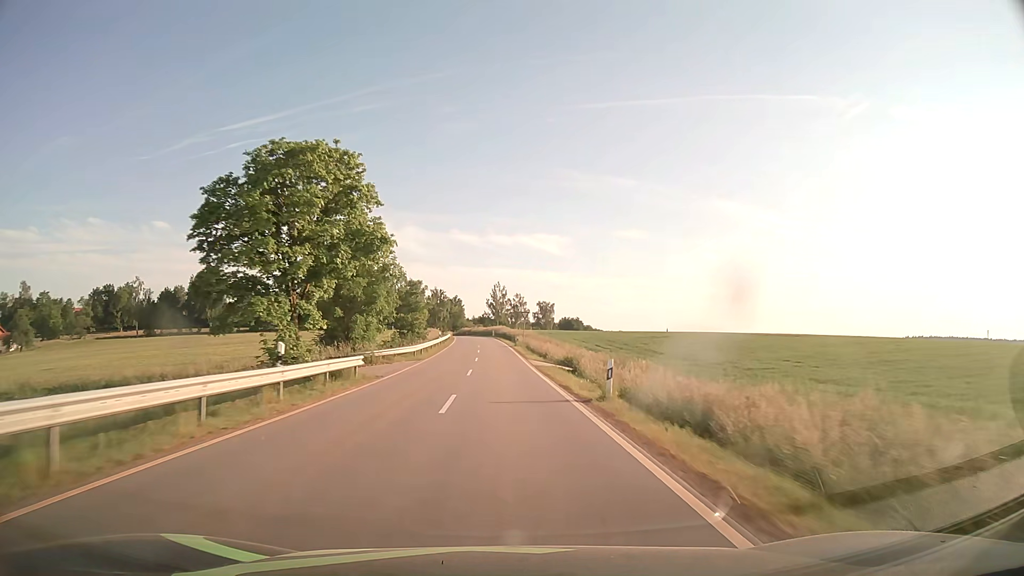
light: Day
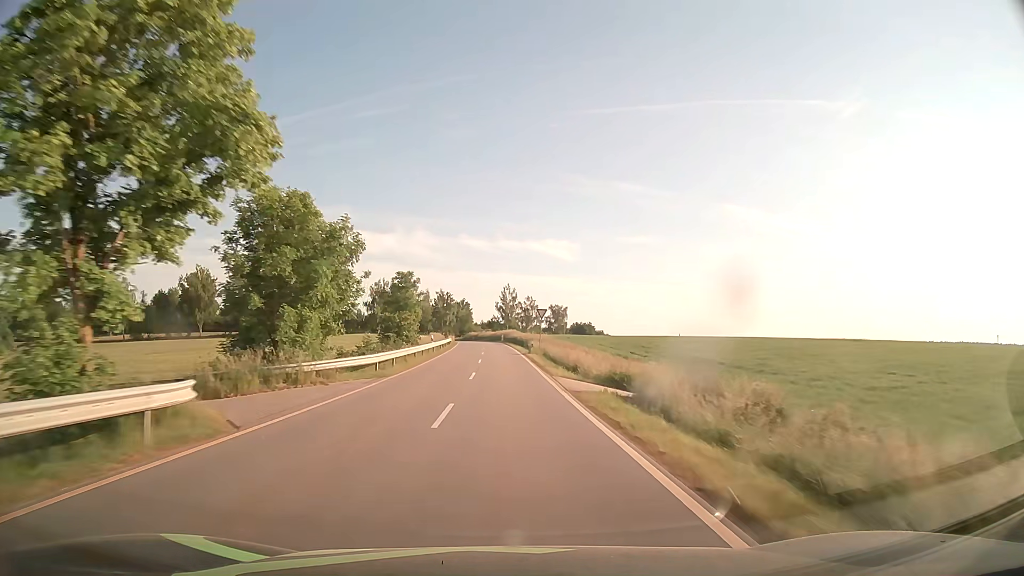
(-0.1, +14.0) m; -1°
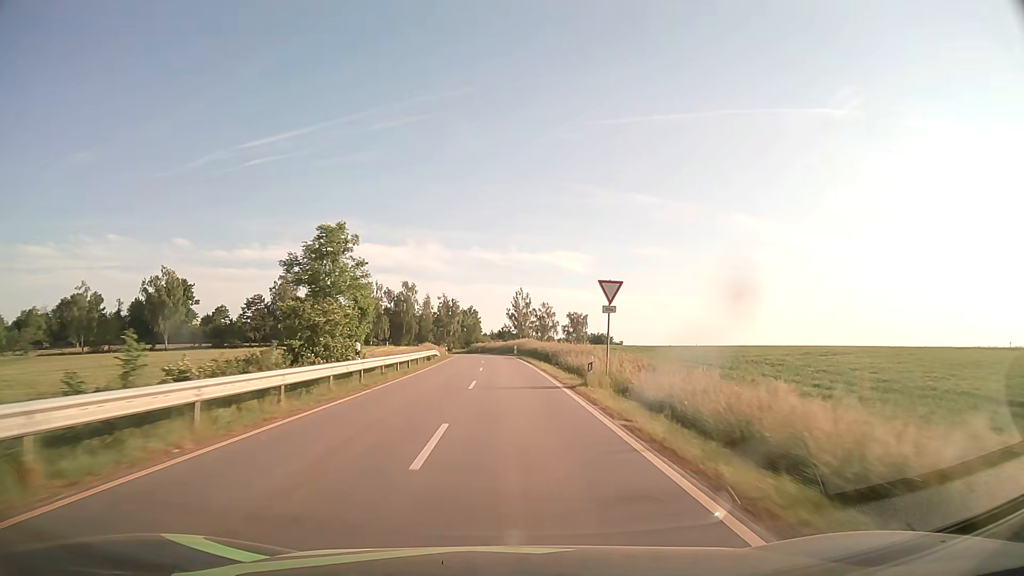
(-0.3, +27.8) m; -1°
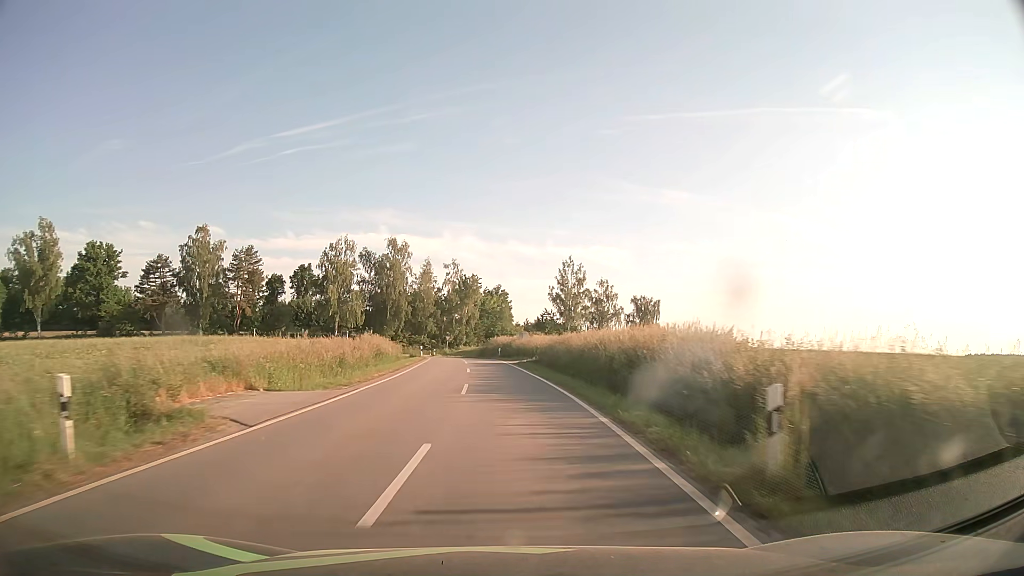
(-1.0, +62.5) m; -3°
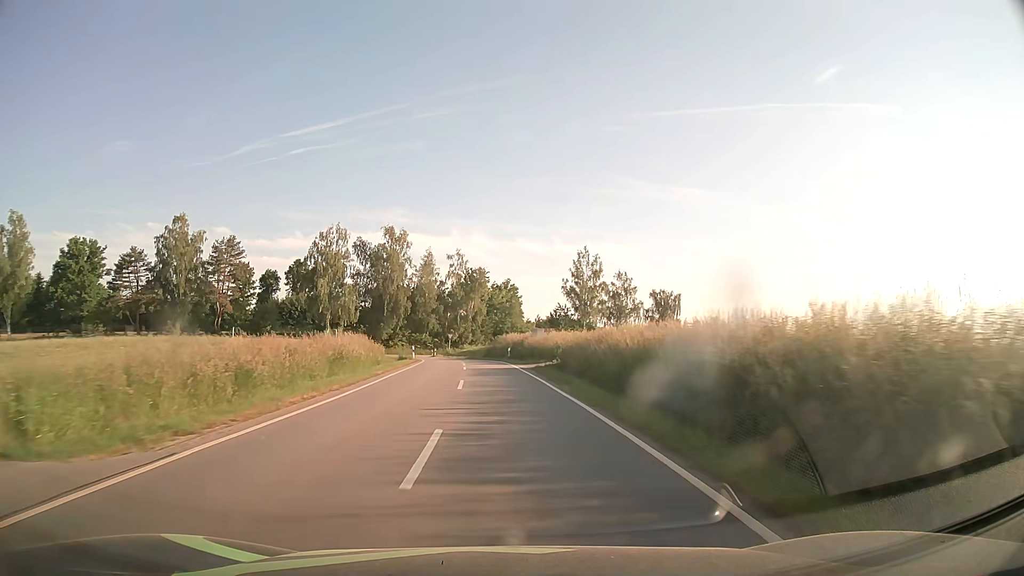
(-0.1, +10.9) m; -1°
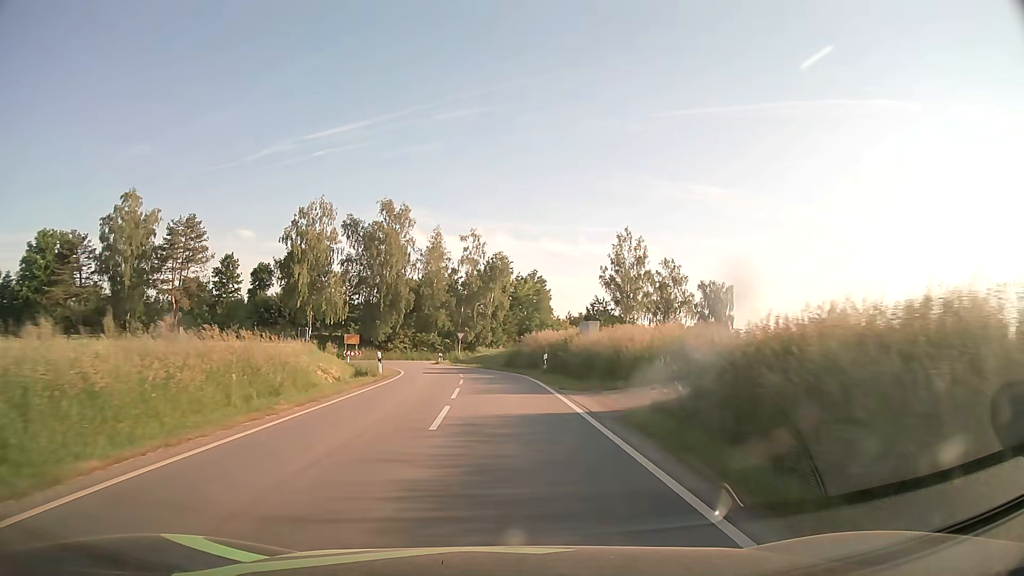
(-0.3, +20.2) m; -2°
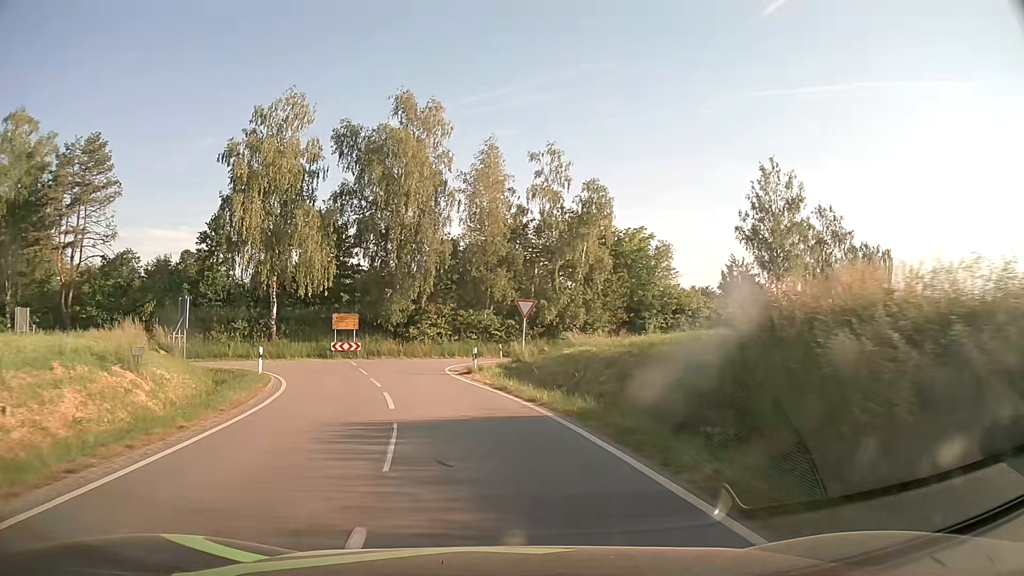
(-1.3, +33.0) m; -6°
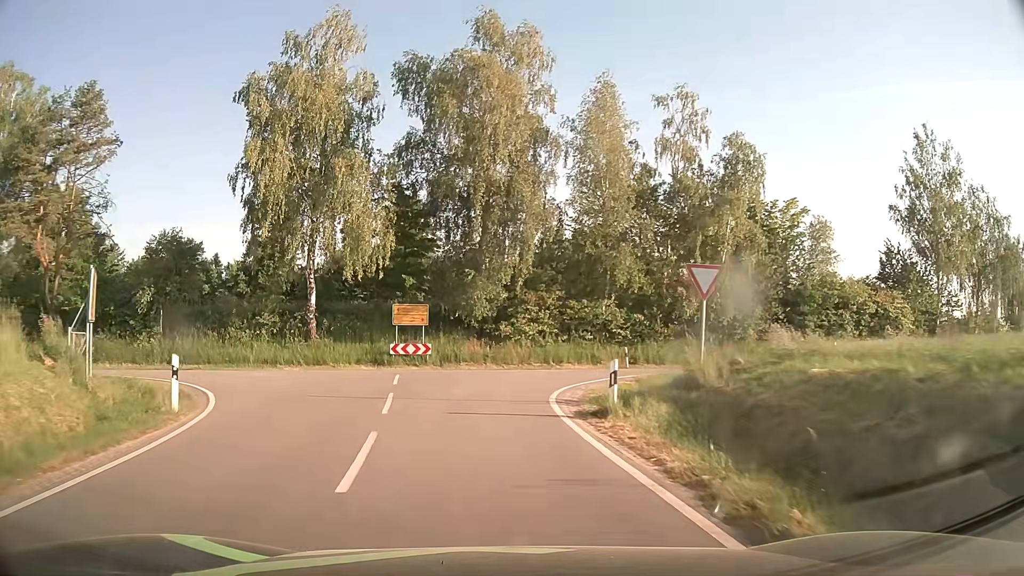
(-1.0, +12.7) m; -9°
(0, +10) (+1, +20) (+7, +28) (+16, +32) (+25, +35) (+35, +39) (+44, +43) (+53, +47) (+61, +52) (+70, +58) m
